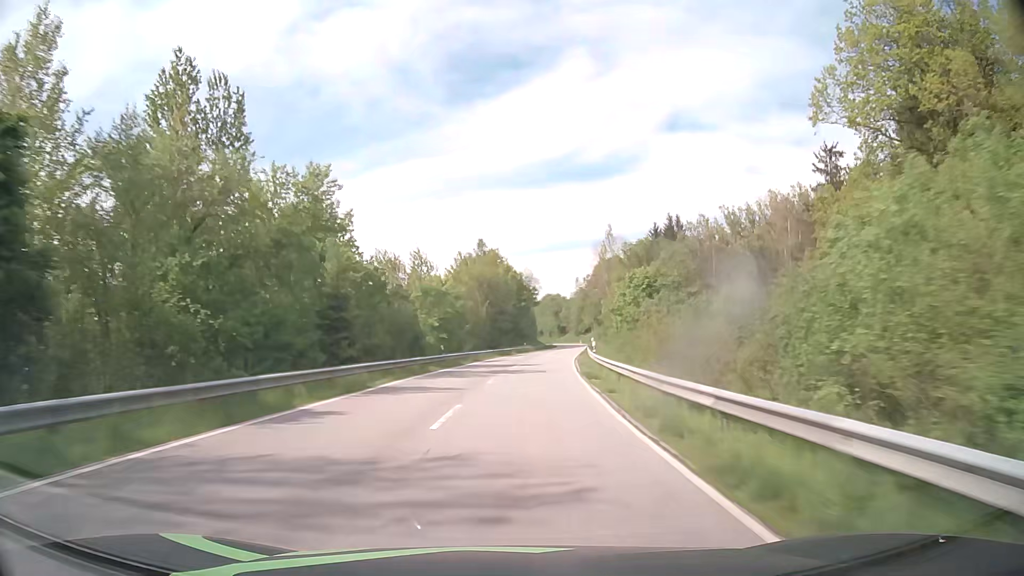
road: secondary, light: Day
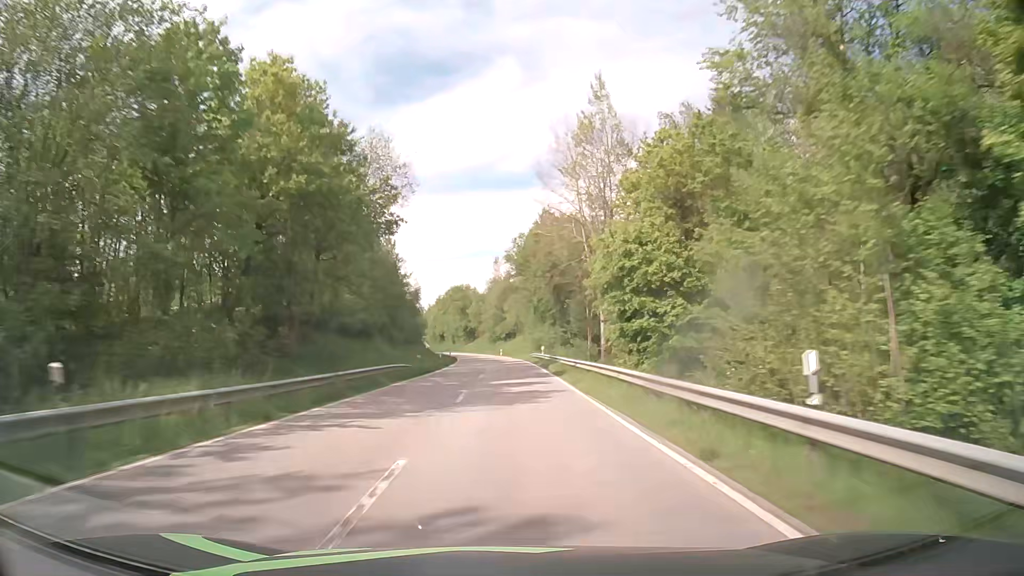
(+7.0, +79.2) m; +8°
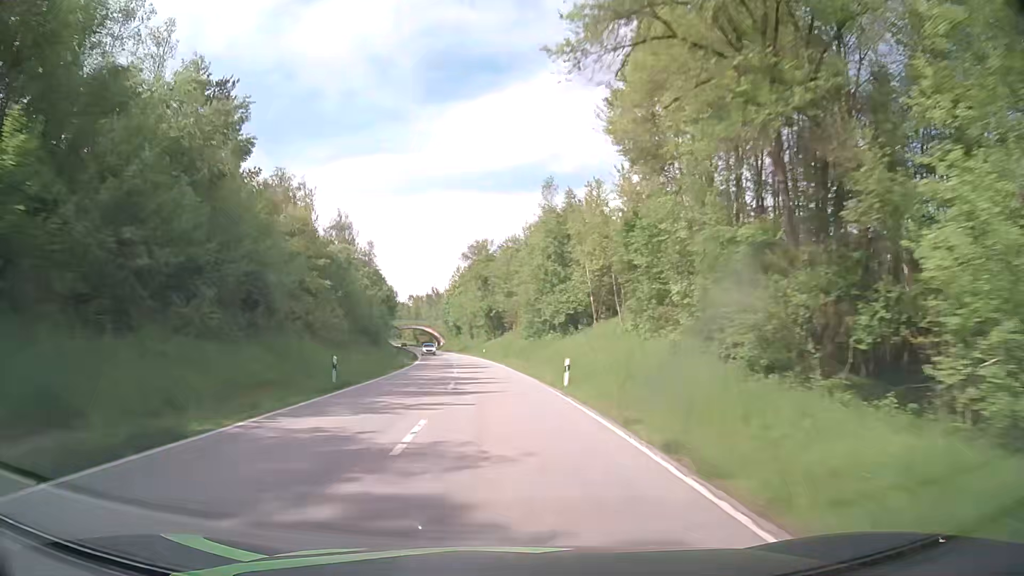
(-1.1, +81.2) m; -3°
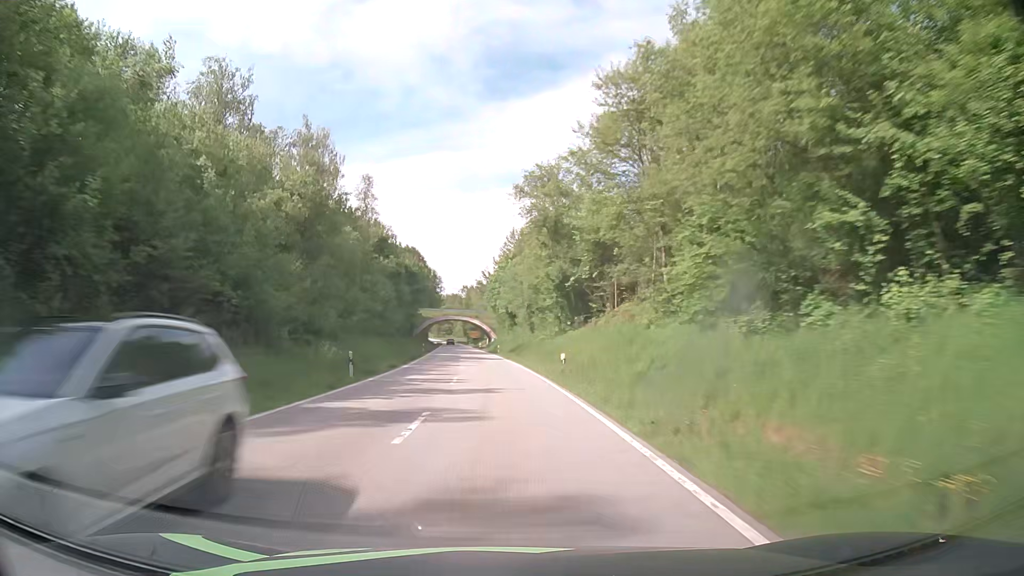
(-2.4, +48.4) m; -6°
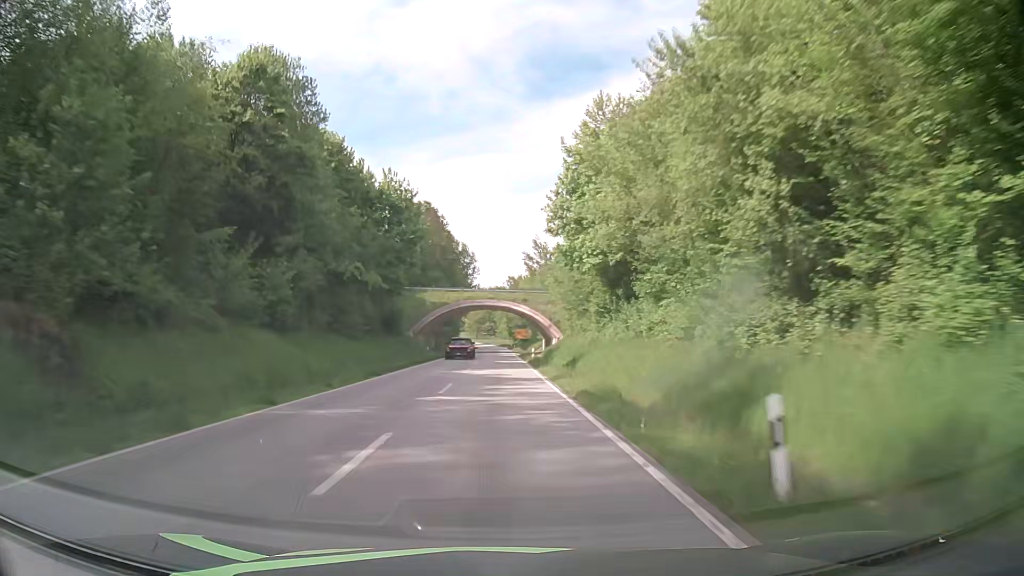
(-2.7, +64.4) m; -4°
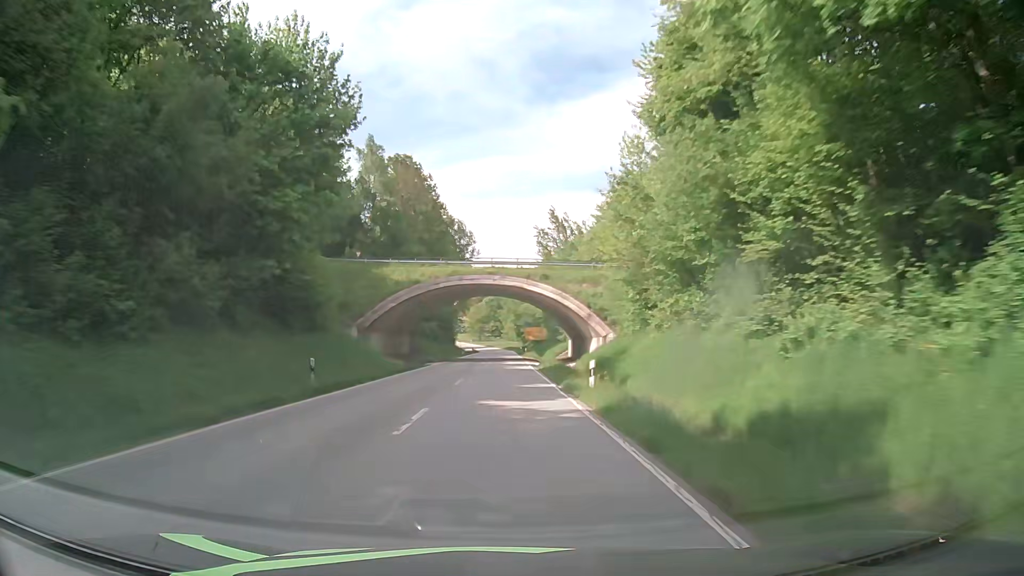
(-0.1, +32.2) m; 0°
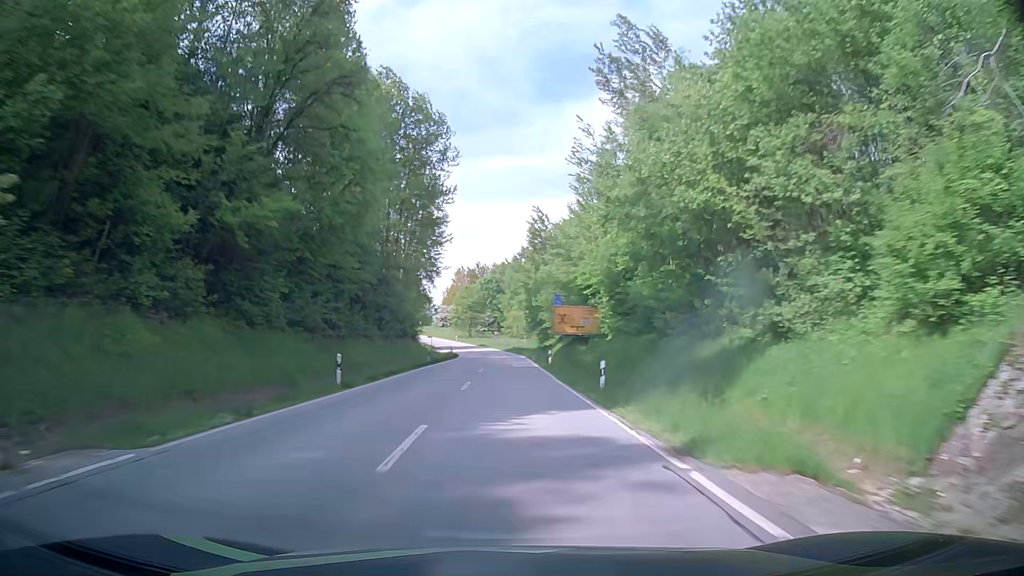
(-0.8, +64.0) m; -2°
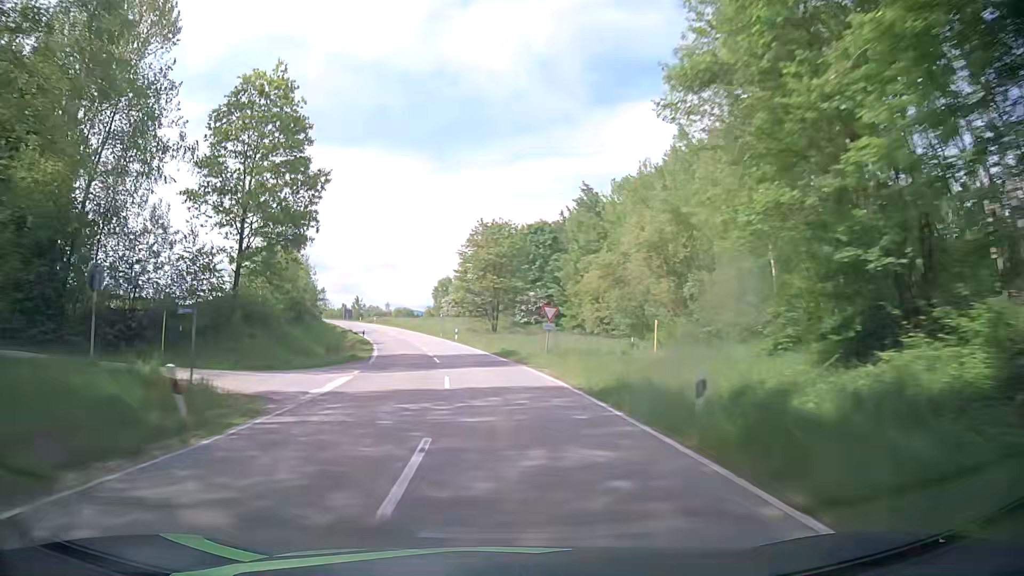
(+1.7, +75.0) m; -2°
(0, +10) (-1, +20) (-2, +30) (-4, +40) (-6, +50) (-8, +59) (-11, +69) (-15, +78) (-18, +87) (-22, +97) m
